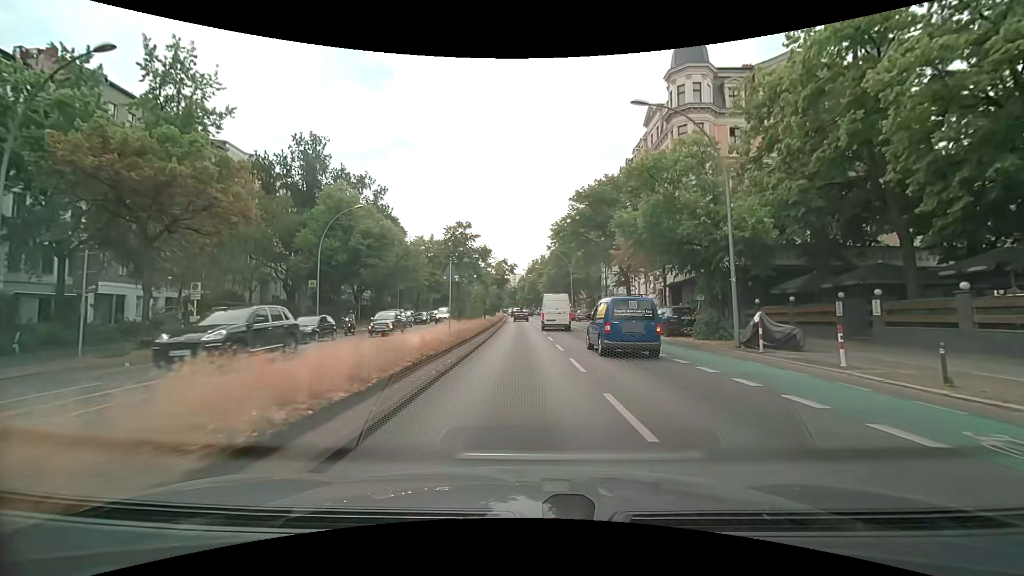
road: primary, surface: asphalt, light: Day
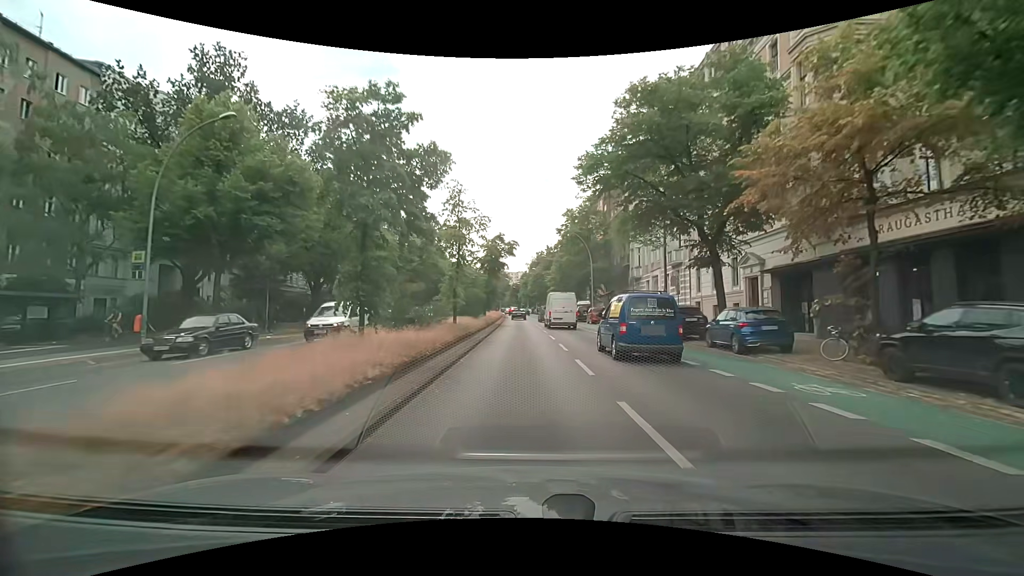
(-0.1, +19.0) m; -1°
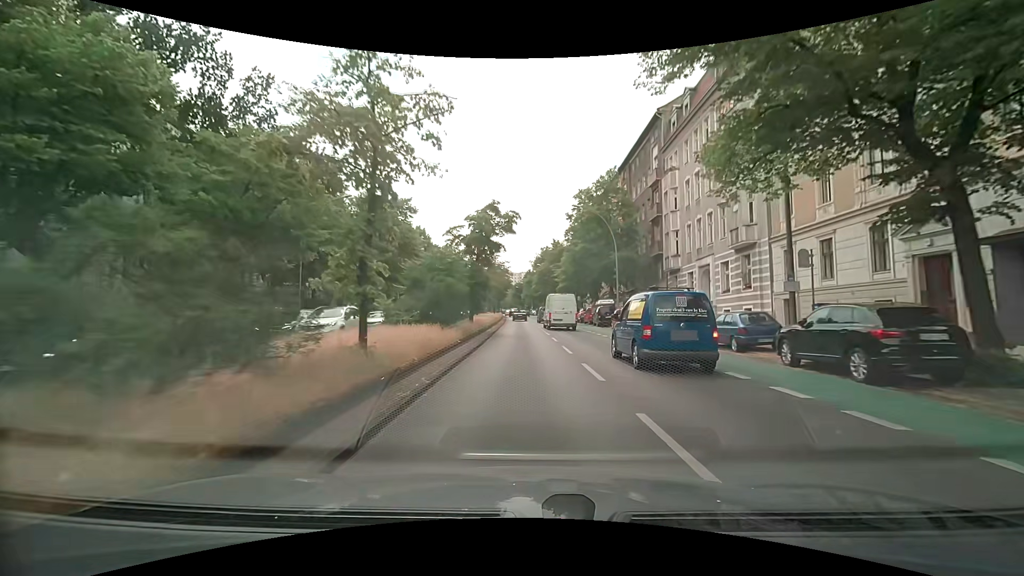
(0.0, +12.9) m; 0°
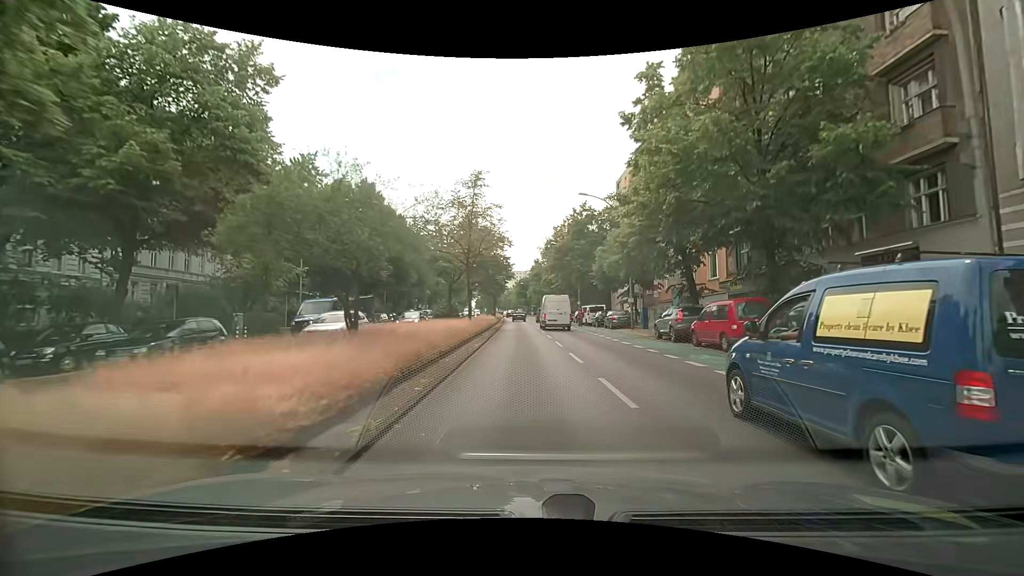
(-0.1, +32.7) m; 0°
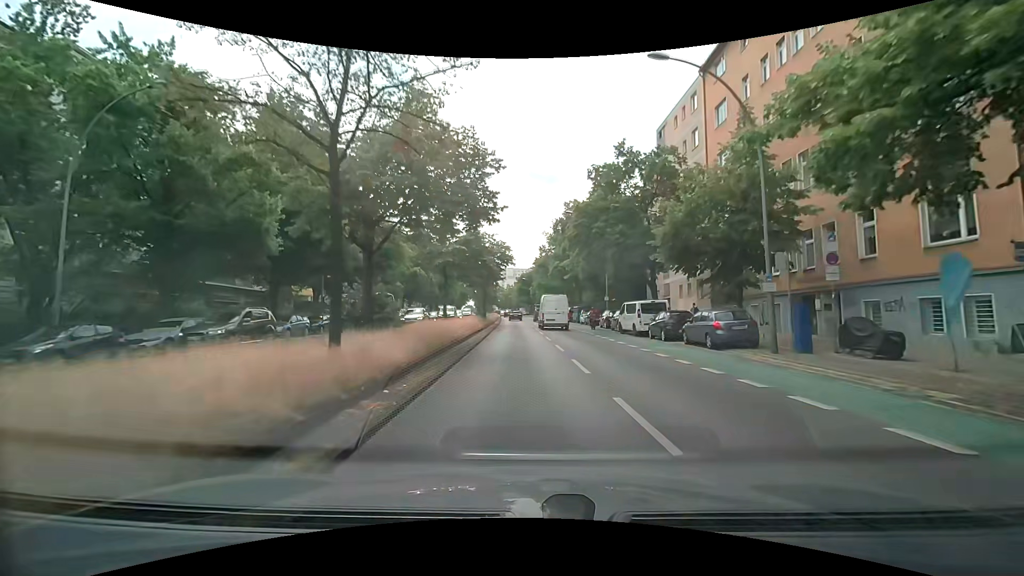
(0.0, +20.4) m; 0°
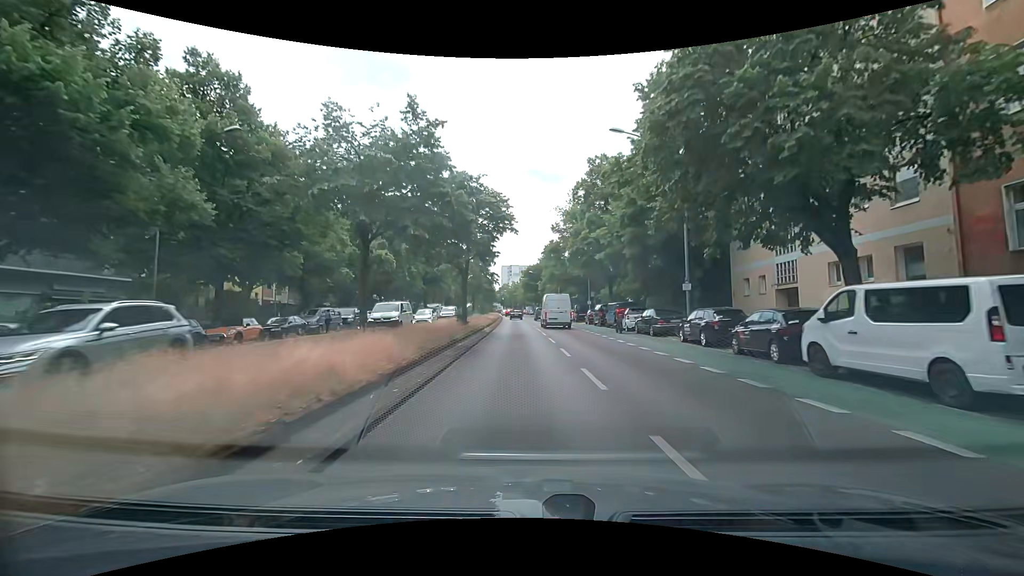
(-0.1, +20.4) m; -1°
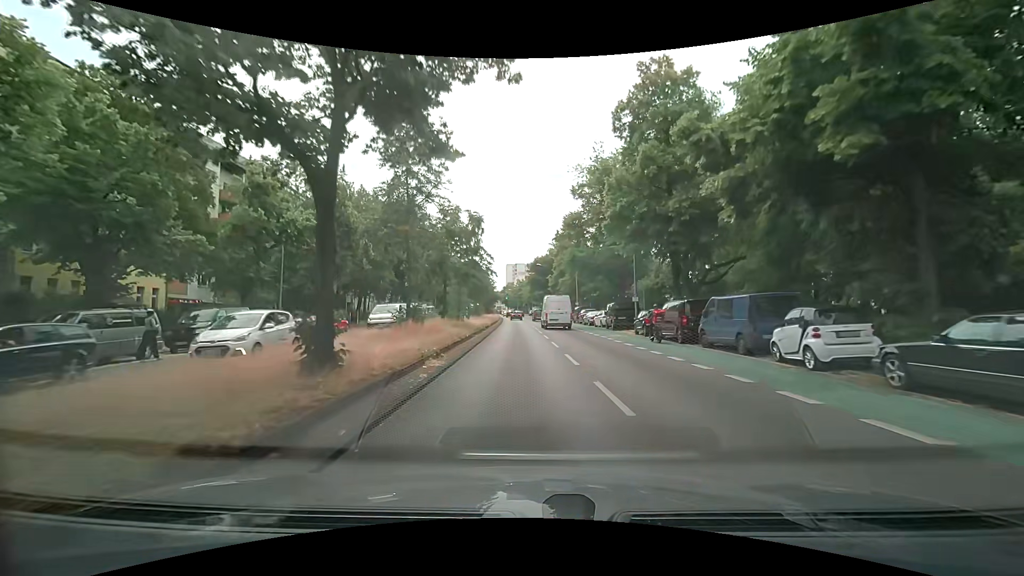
(+0.1, +20.1) m; +1°
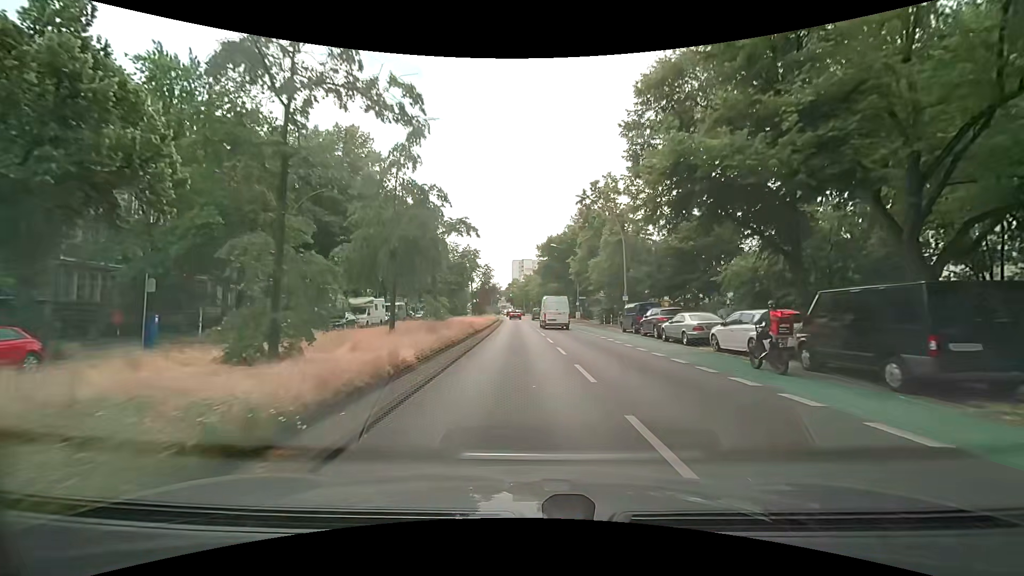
(-0.6, +27.0) m; -2°
(0, +10) (0, +20) (0, +30) (0, +40) (0, +50) (-1, +60) (-1, +70) (-1, +80) (-2, +90) (-2, +100) m
